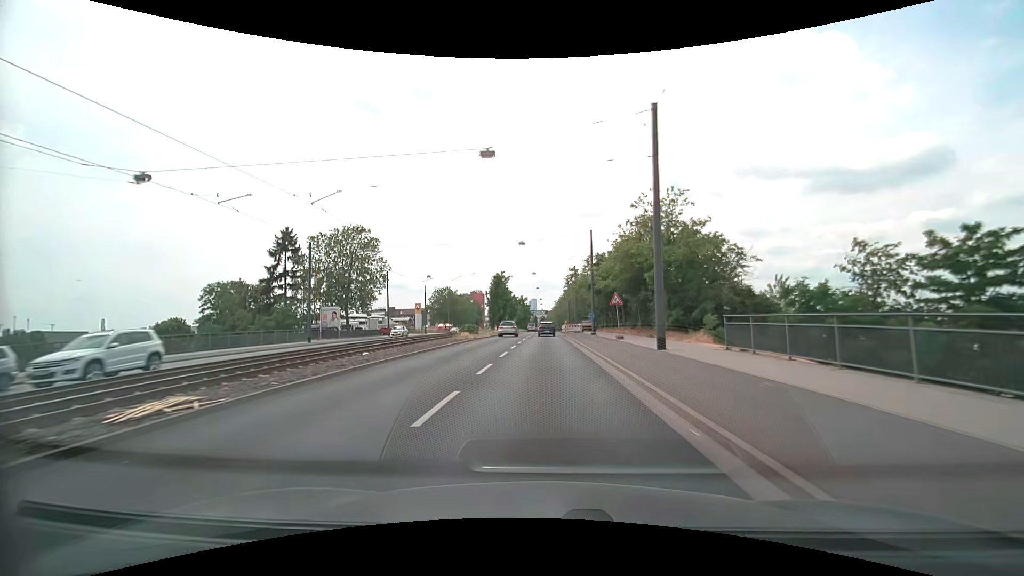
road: primary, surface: asphalt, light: Day
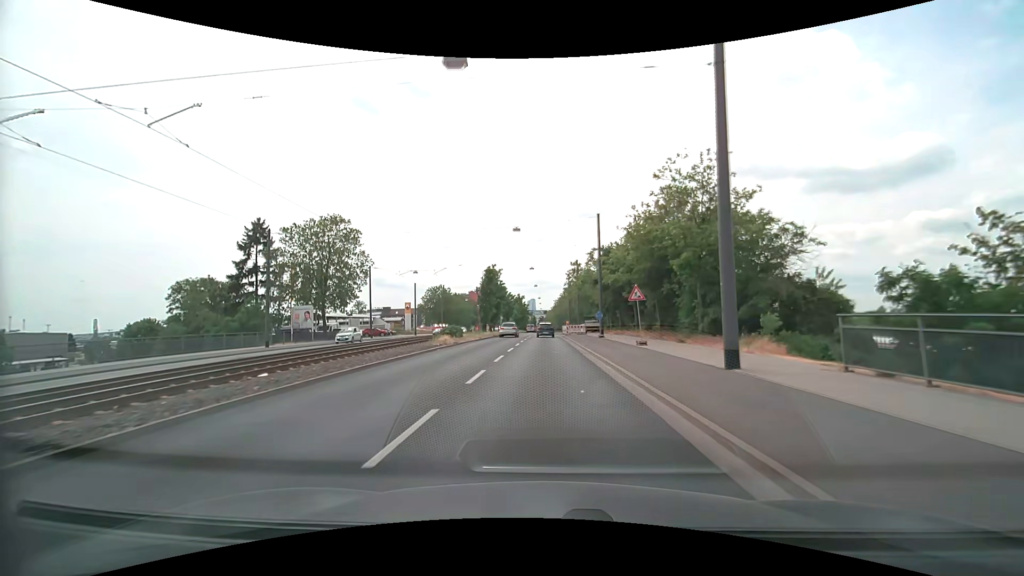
(0.0, +7.7) m; 0°
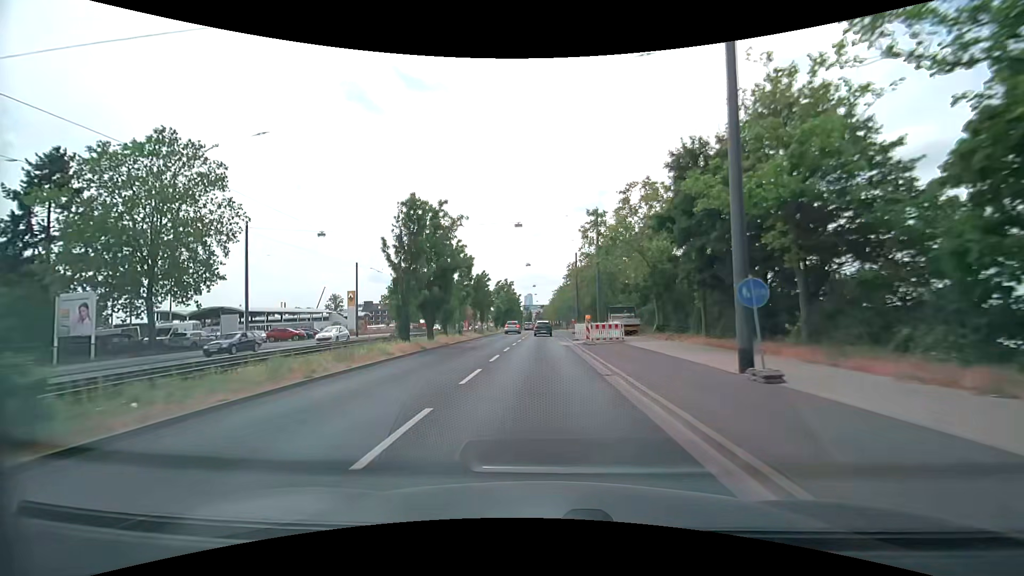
(+0.2, +30.0) m; +1°
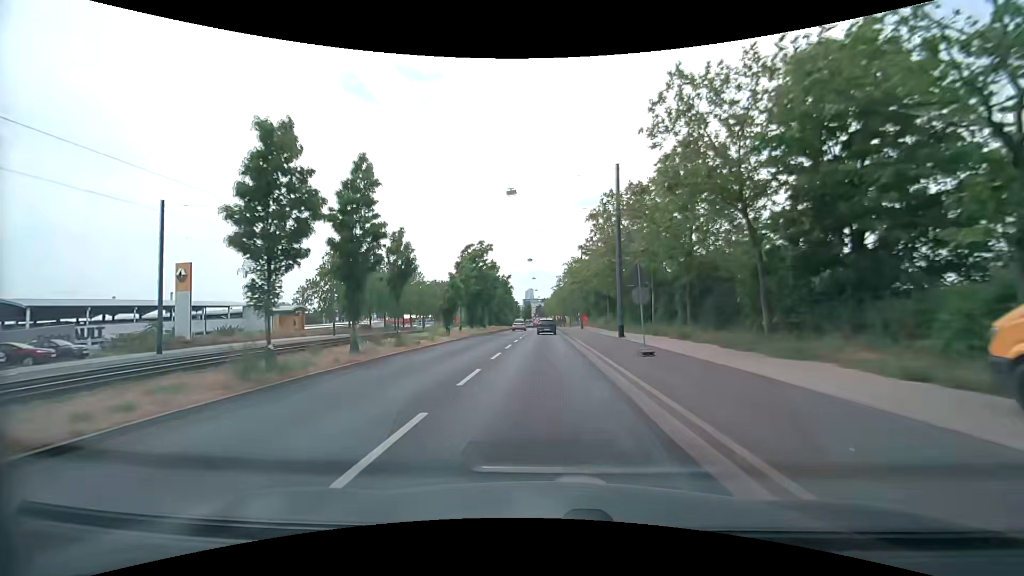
(-0.3, +36.7) m; 0°
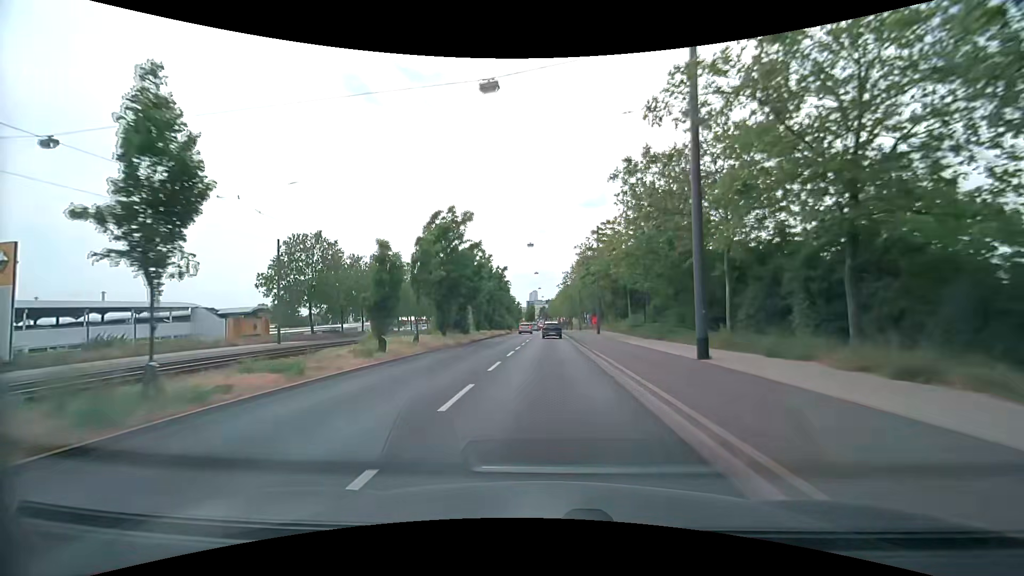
(-0.1, +14.5) m; 0°
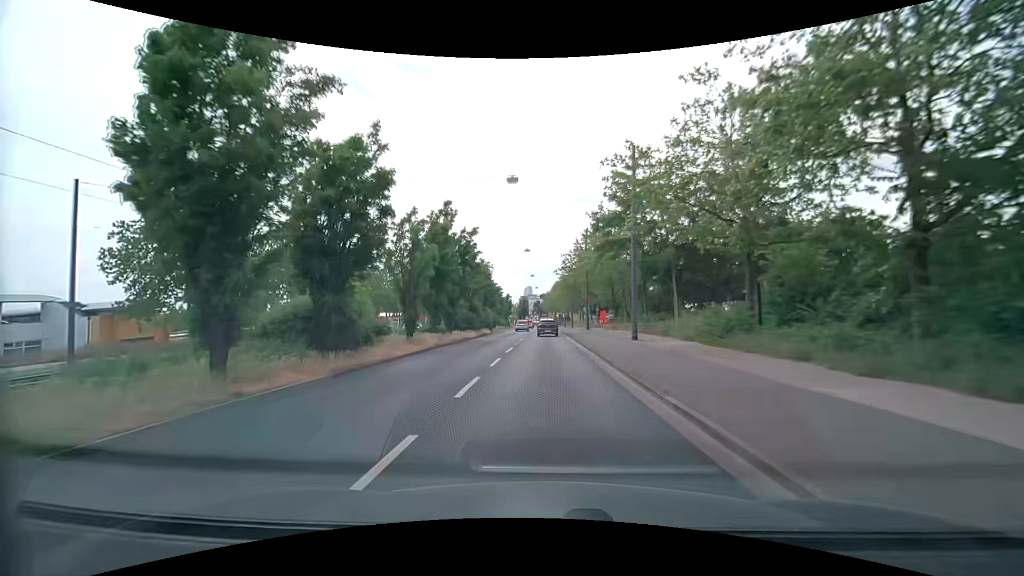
(-0.1, +21.7) m; 0°
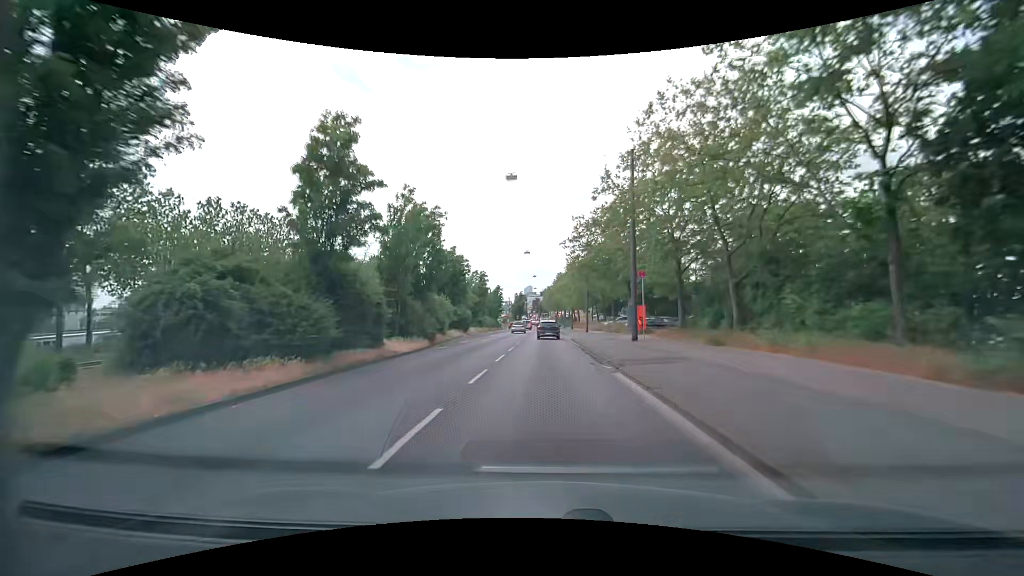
(-0.1, +29.1) m; -1°
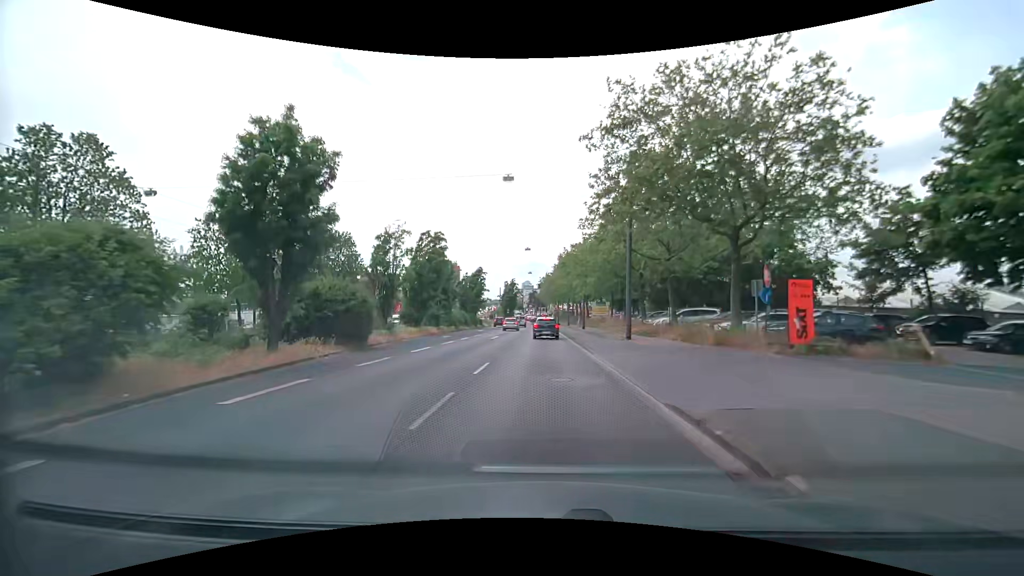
(+0.2, +28.3) m; +1°
(0, +10) (0, +20) (0, +30) (0, +40) (0, +50) (0, +60) (0, +70) (-1, +80) (-1, +90) (-1, +100) m
